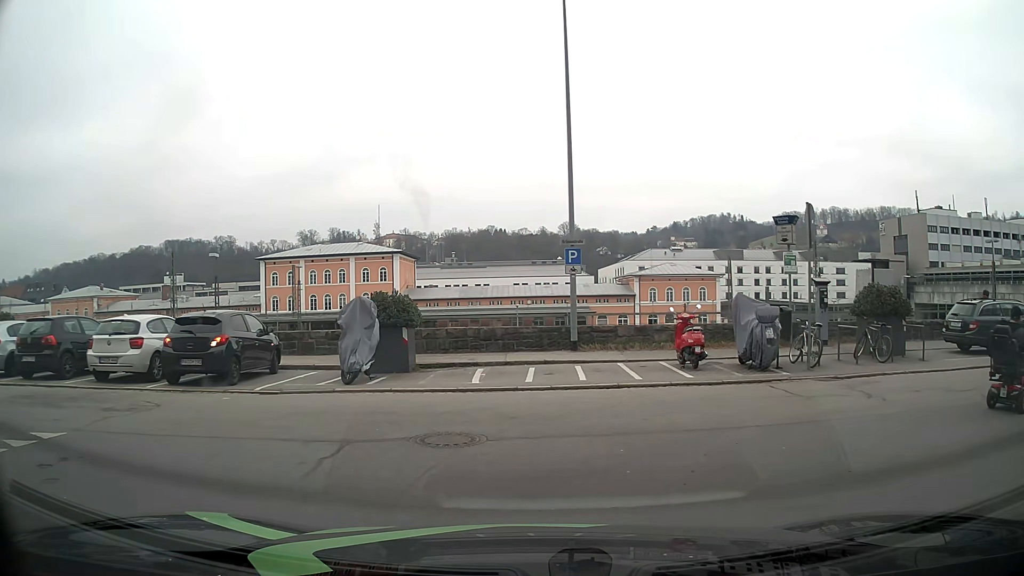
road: residential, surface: asphalt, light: Day
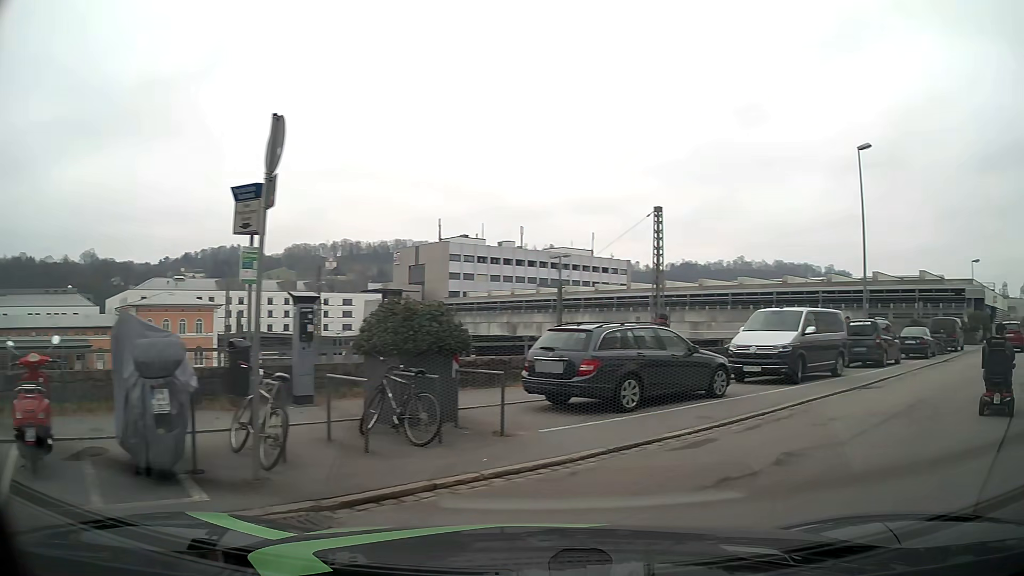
(+1.6, +7.8) m; +36°
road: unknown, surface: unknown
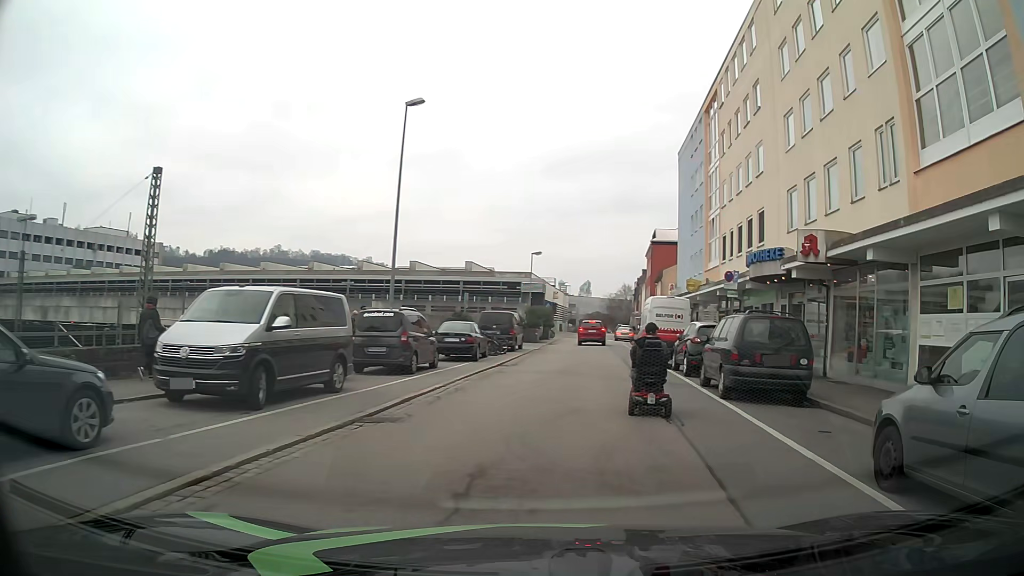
(+2.4, +6.2) m; +38°
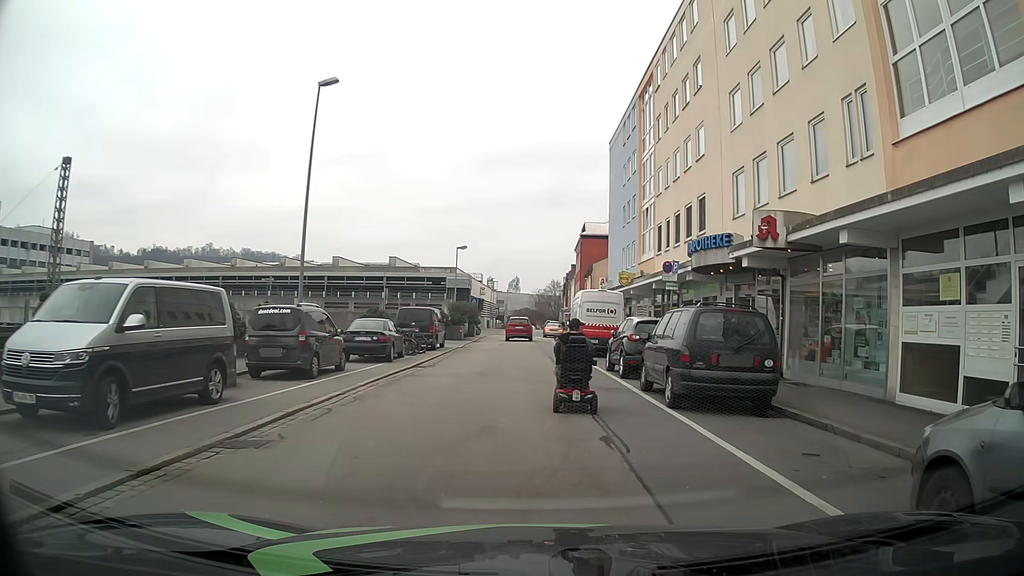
(+0.1, +2.2) m; +7°
